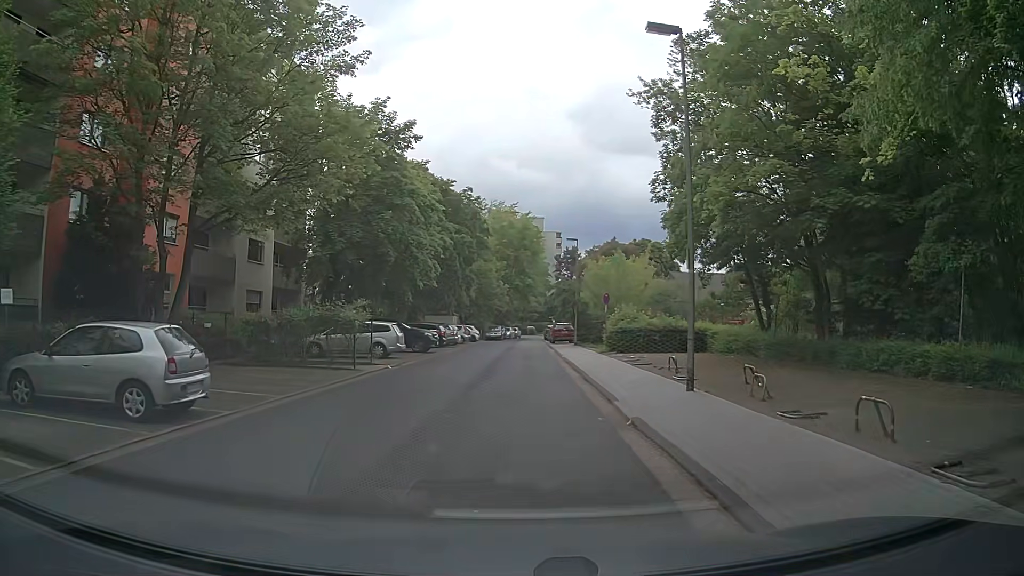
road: residential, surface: asphalt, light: Day
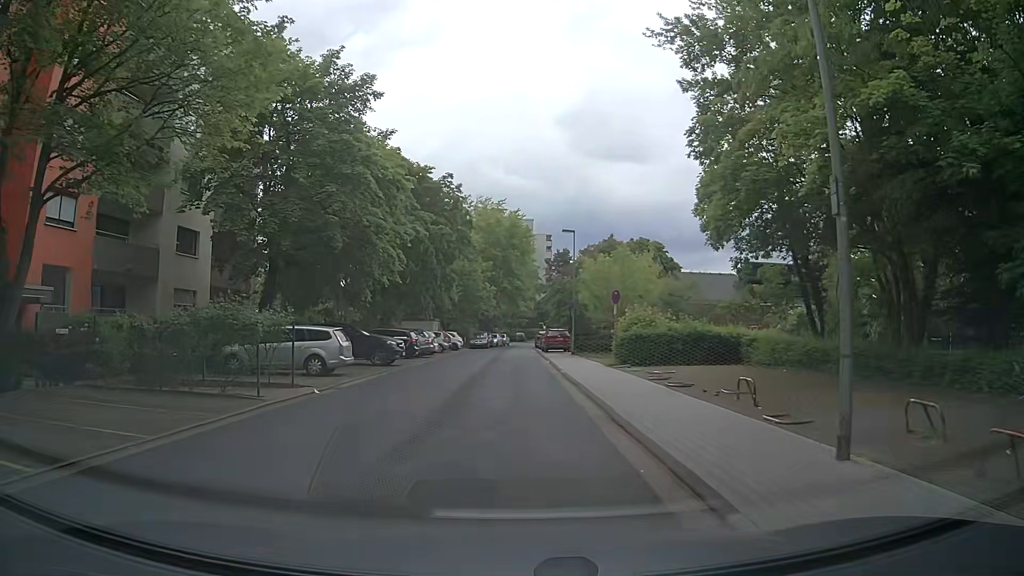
(0.0, +7.4) m; 0°
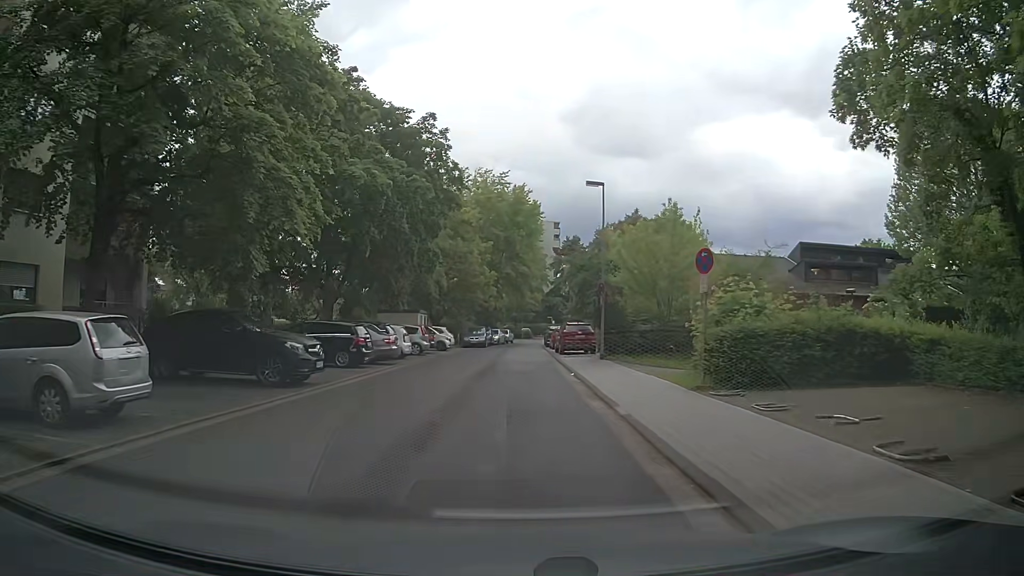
(+0.1, +12.7) m; -1°
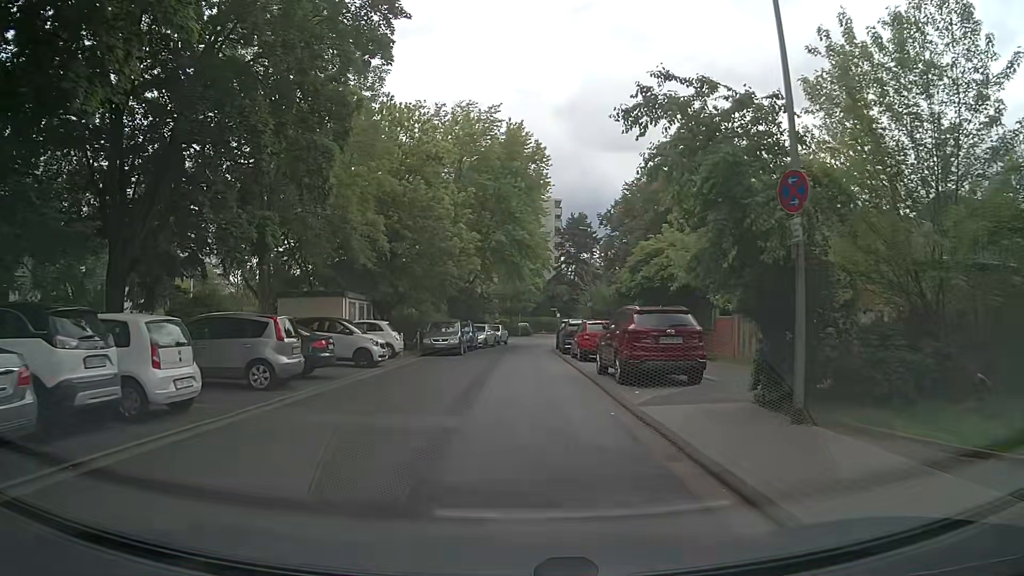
(+0.2, +20.7) m; +1°
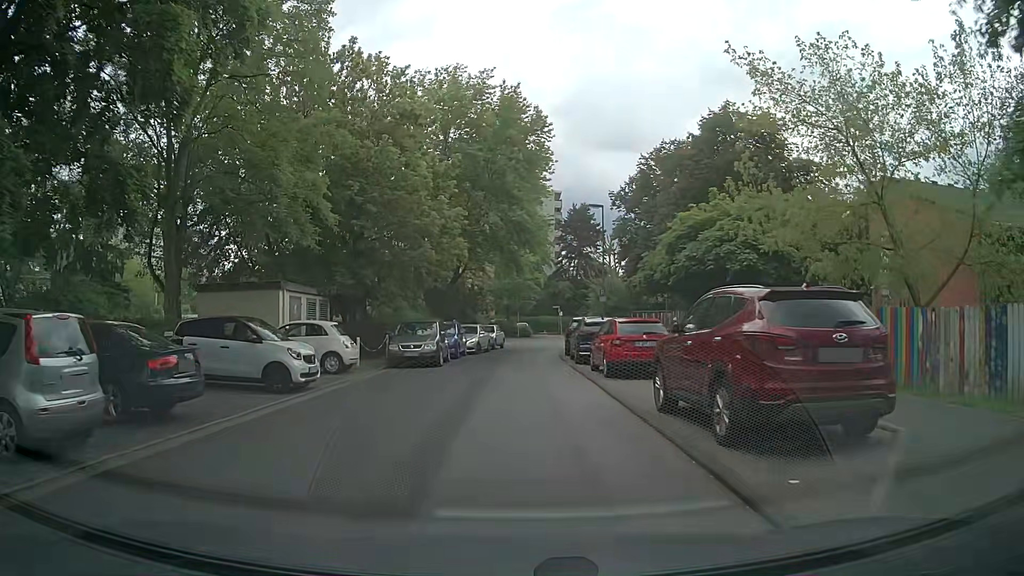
(0.0, +7.7) m; 0°
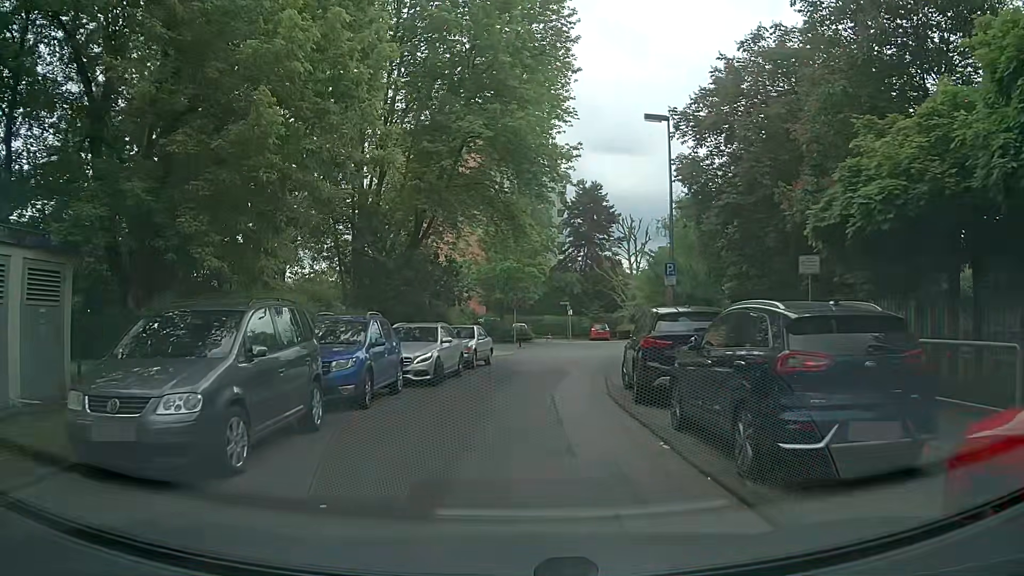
(0.0, +16.6) m; +1°
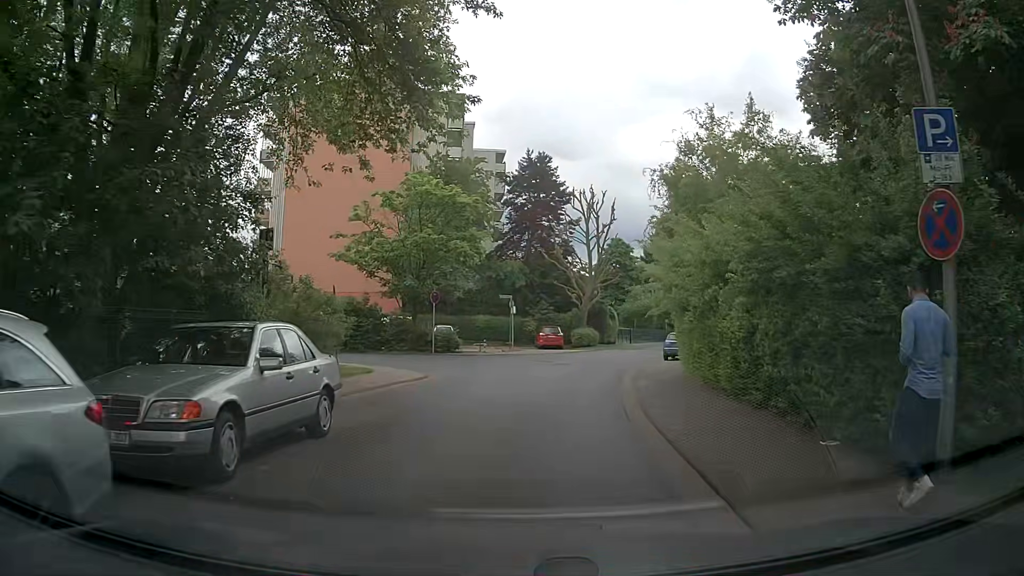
(+0.3, +15.8) m; +4°
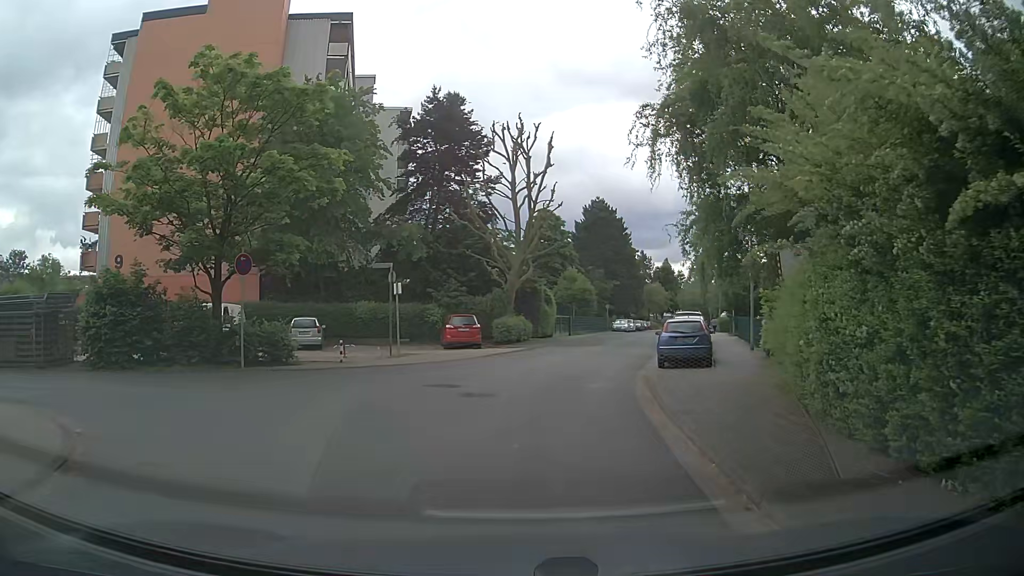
(+1.2, +15.5) m; +5°
